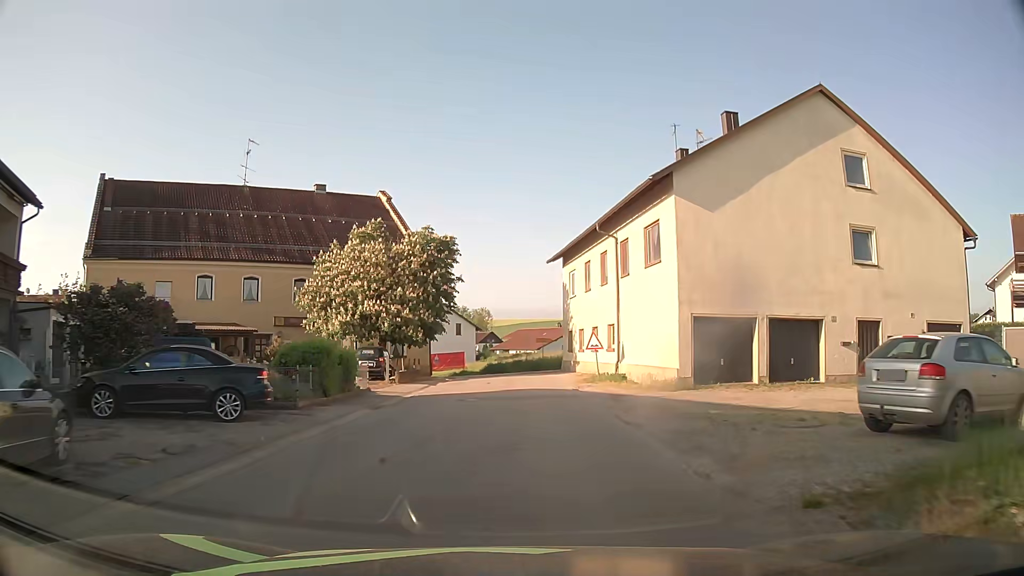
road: tertiary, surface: asphalt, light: Day
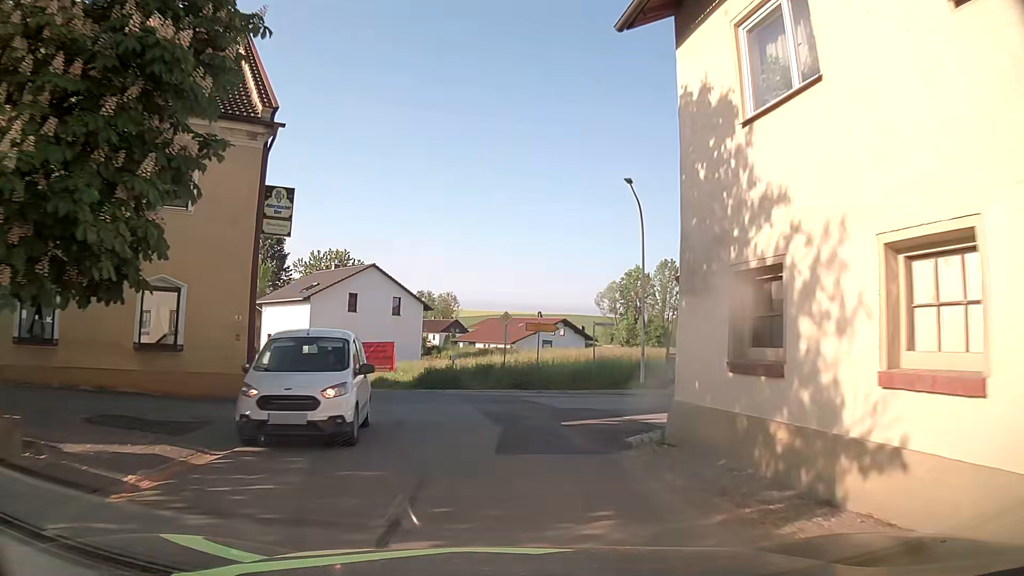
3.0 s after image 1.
(+0.5, +28.6) m; +3°
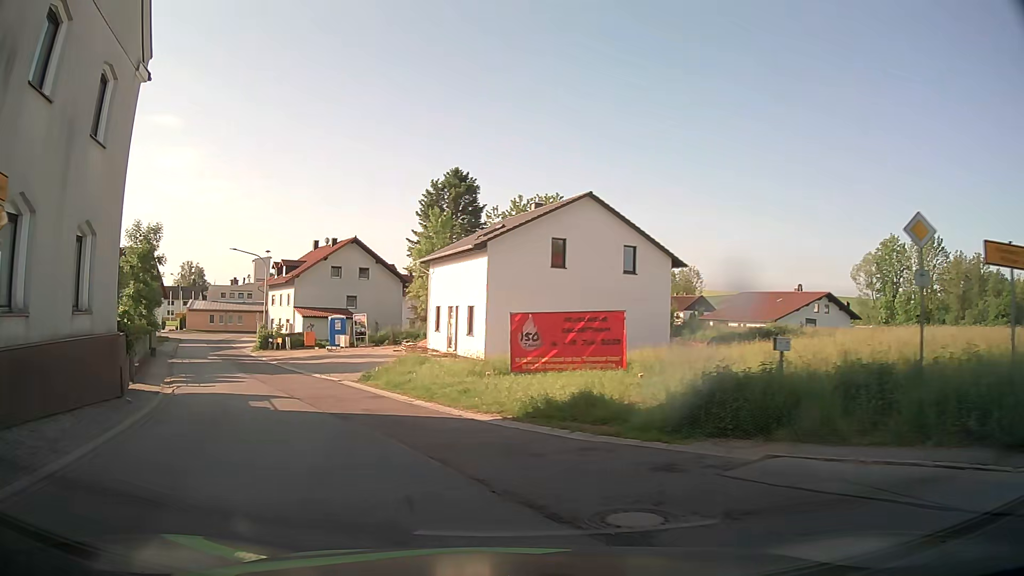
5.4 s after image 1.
(-2.1, +18.9) m; -17°
(-2, +10) (-6, +19) (-11, +27) (-16, +36) (-21, +45) (-26, +53) (-31, +62) (-35, +71) (-39, +80) (-45, +88) m
